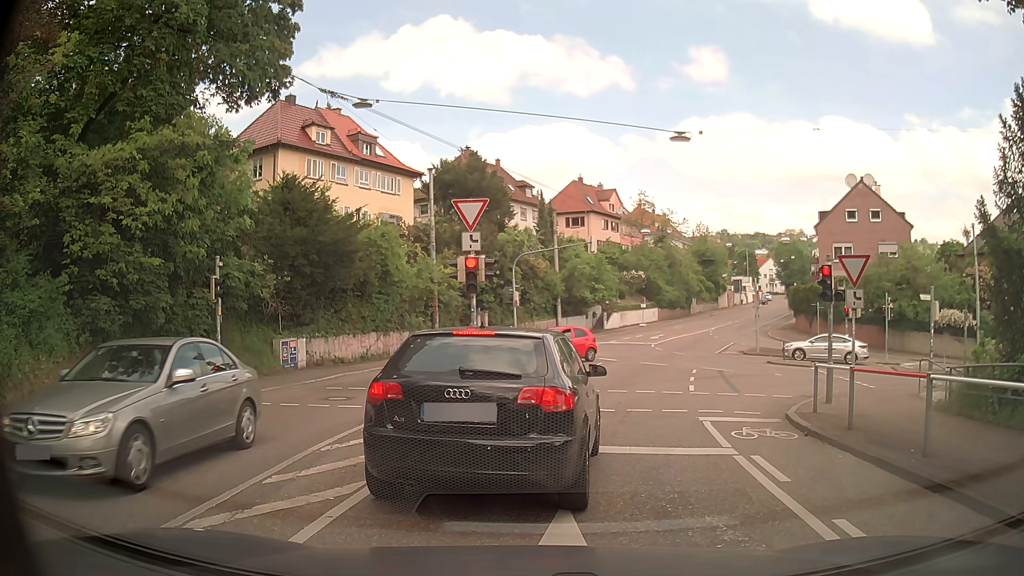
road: secondary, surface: asphalt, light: Day
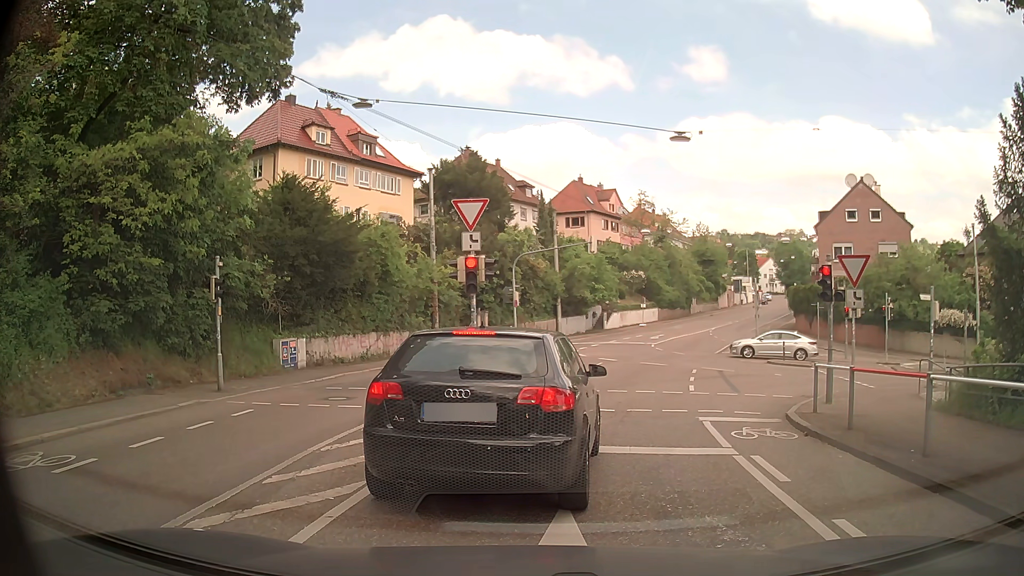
(0.0, 0.0) m; 0°
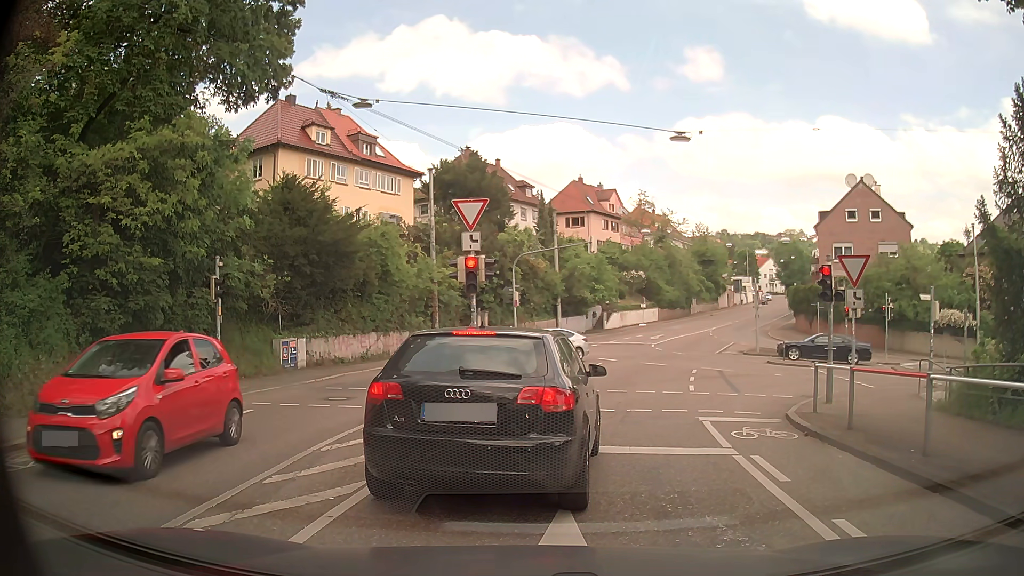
(0.0, 0.0) m; 0°
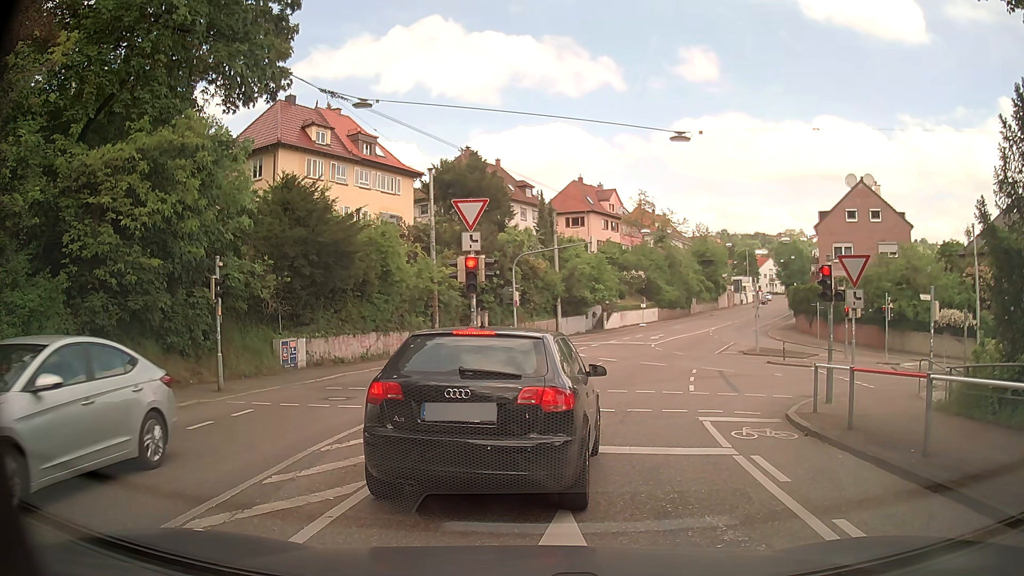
(0.0, 0.0) m; 0°
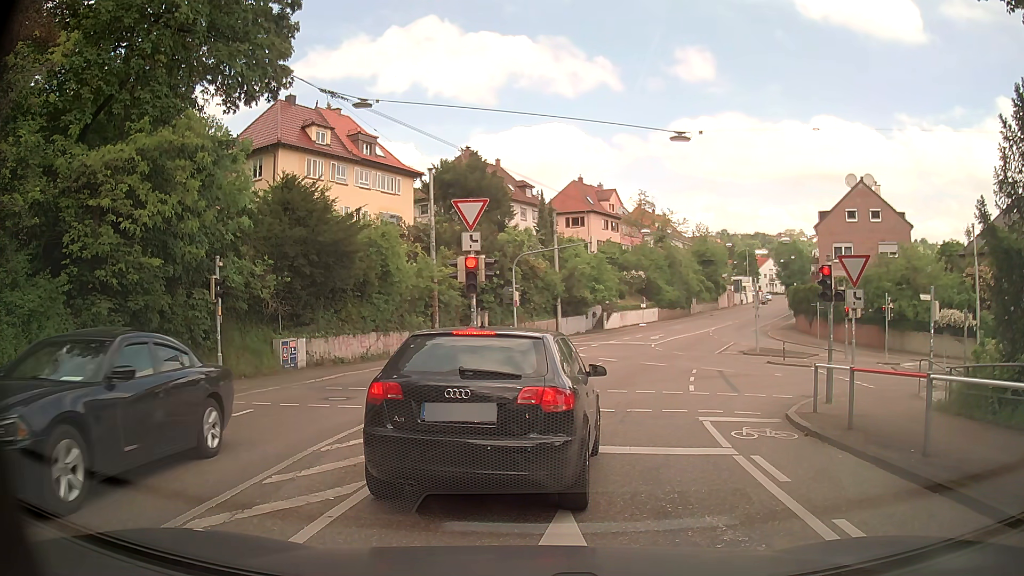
(0.0, 0.0) m; 0°
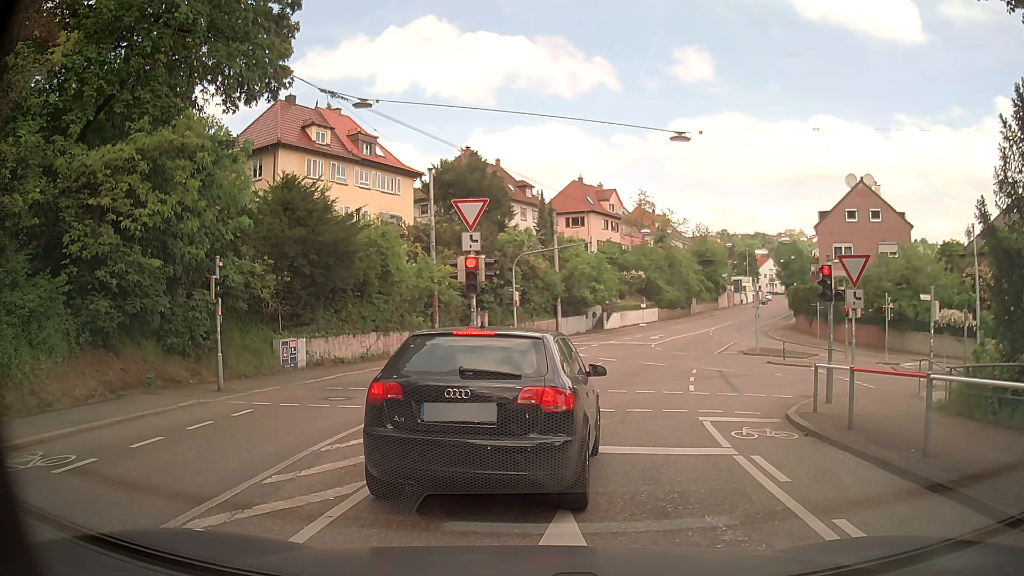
(0.0, 0.0) m; 0°
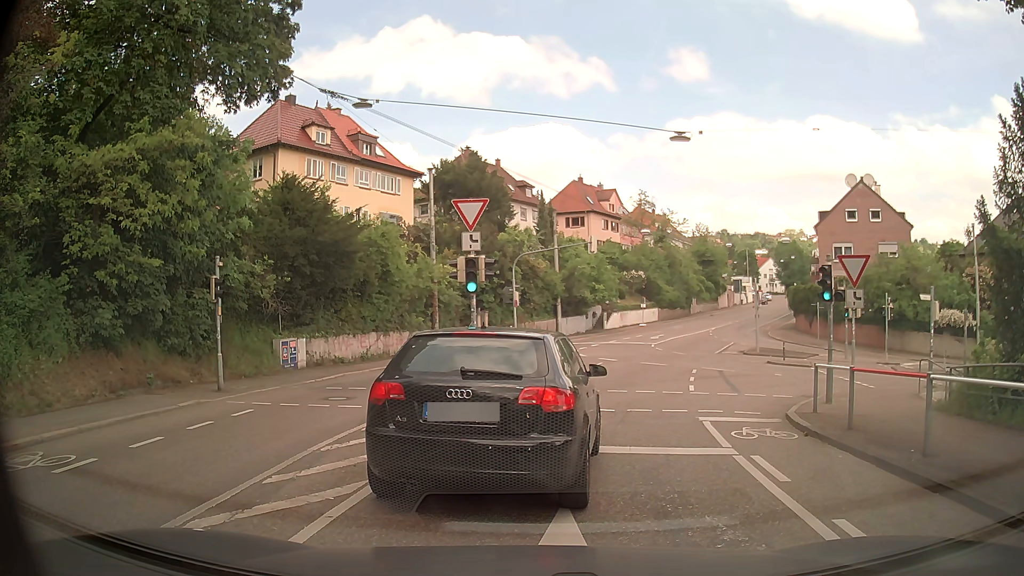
(0.0, 0.0) m; 0°
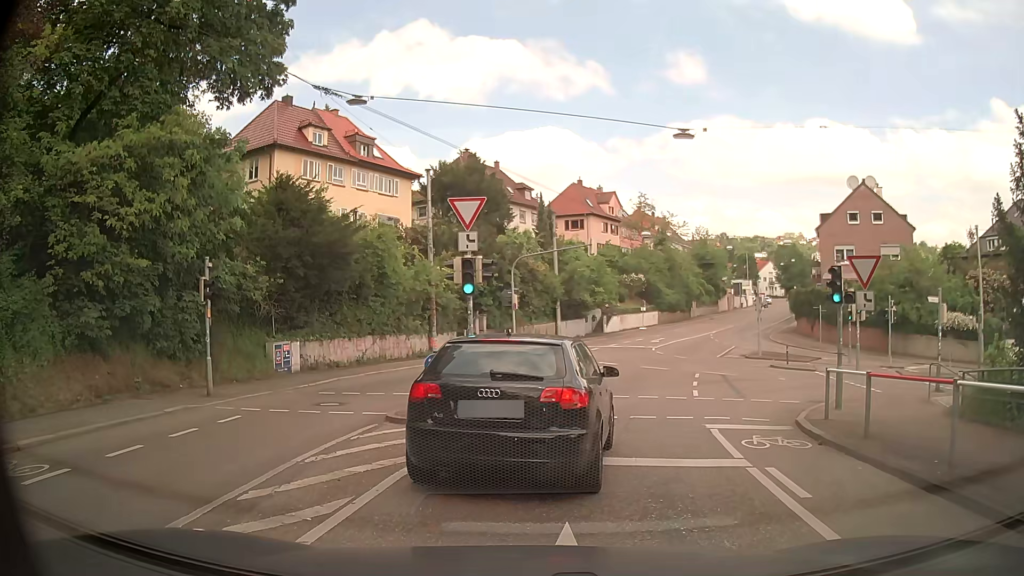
(0.0, +0.6) m; 0°
(0, +10) (+2, +20) (+4, +30) (+7, +39) (+11, +48) (+15, +57) (+20, +66) (+25, +75) (+29, +84) (+34, +93) m
